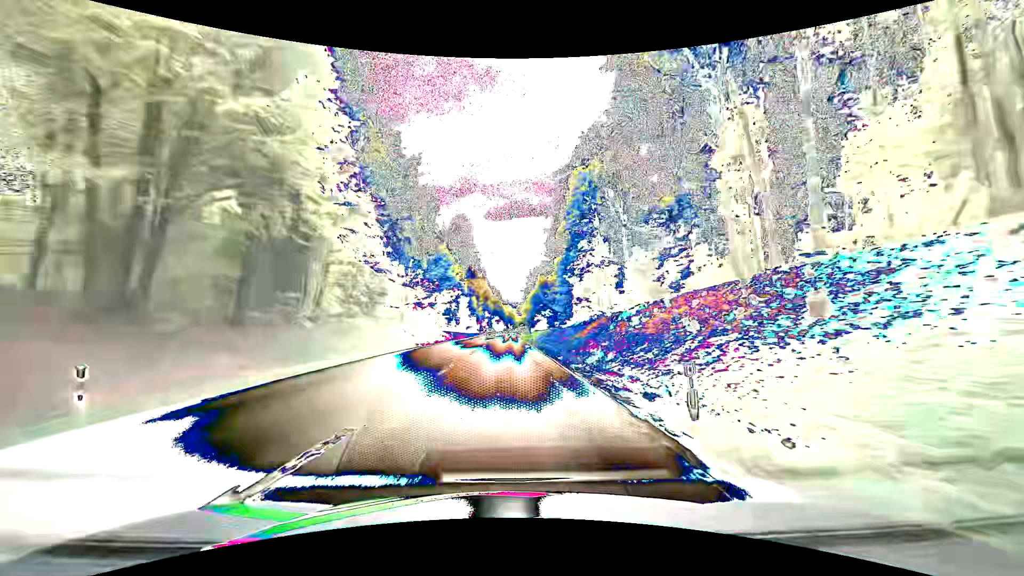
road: secondary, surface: asphalt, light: Day
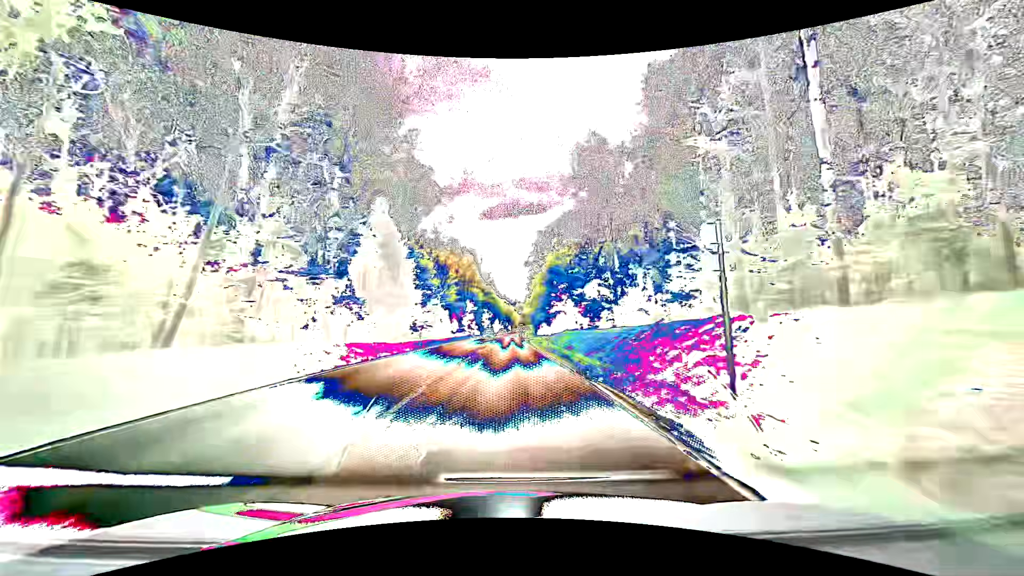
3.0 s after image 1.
(+0.1, +79.2) m; 0°
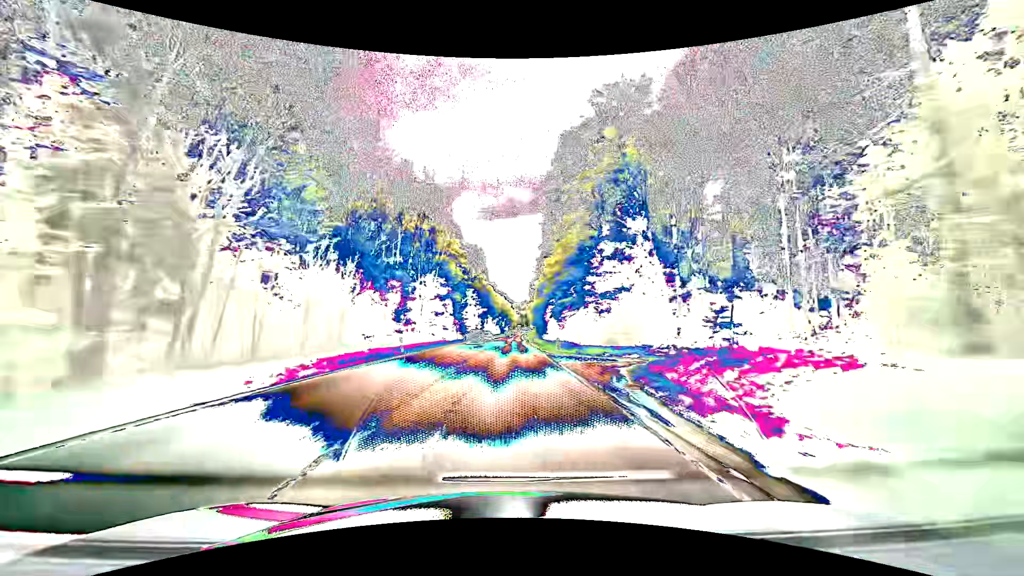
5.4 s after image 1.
(+0.2, +63.3) m; 0°
(0, +10) (0, +20) (0, +30) (0, +40) (0, +50) (0, +60) (0, +70) (+1, +80) (+1, +90) (+1, +100) m
